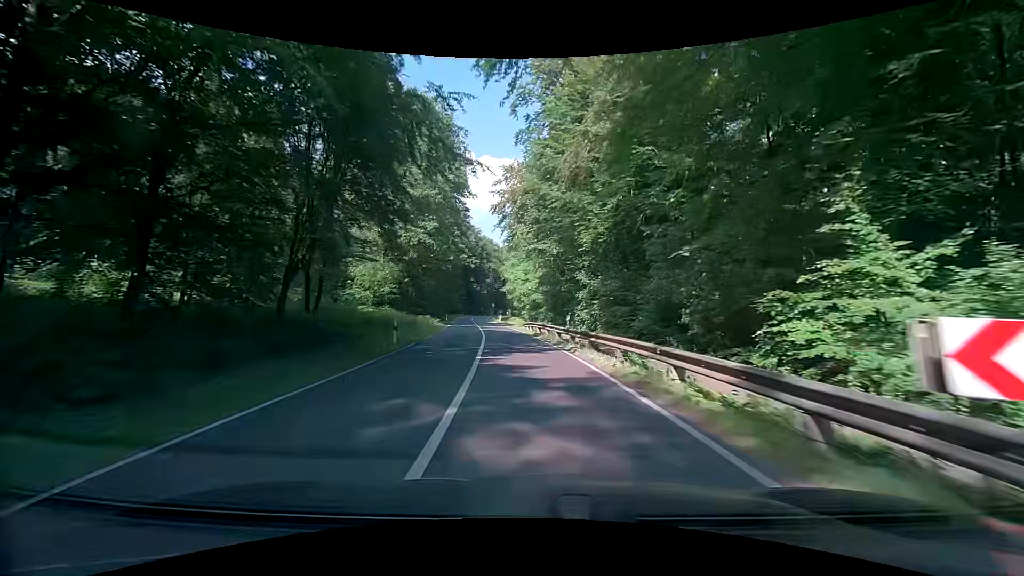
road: secondary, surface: asphalt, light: Day
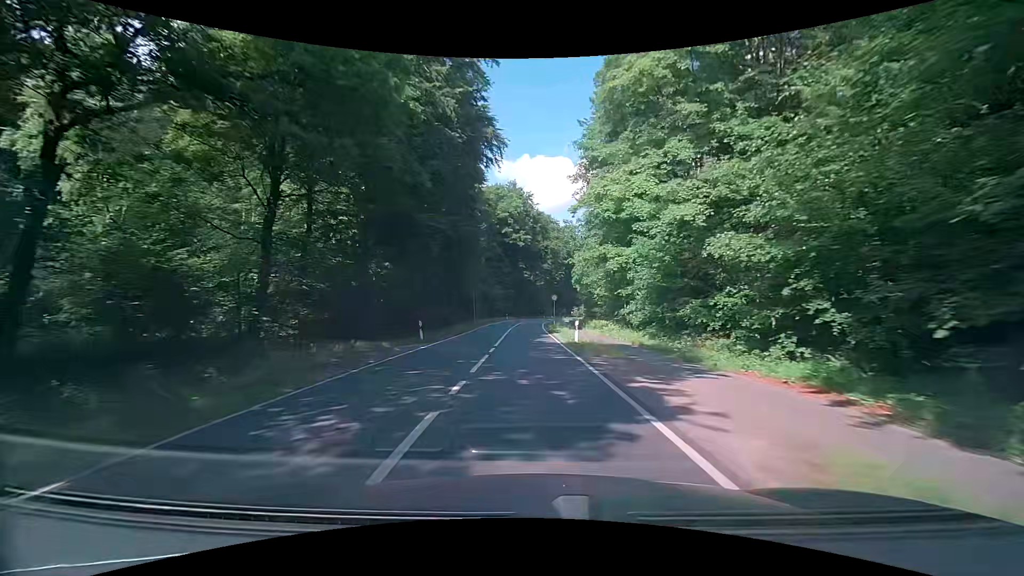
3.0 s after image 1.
(-3.8, +47.4) m; -7°
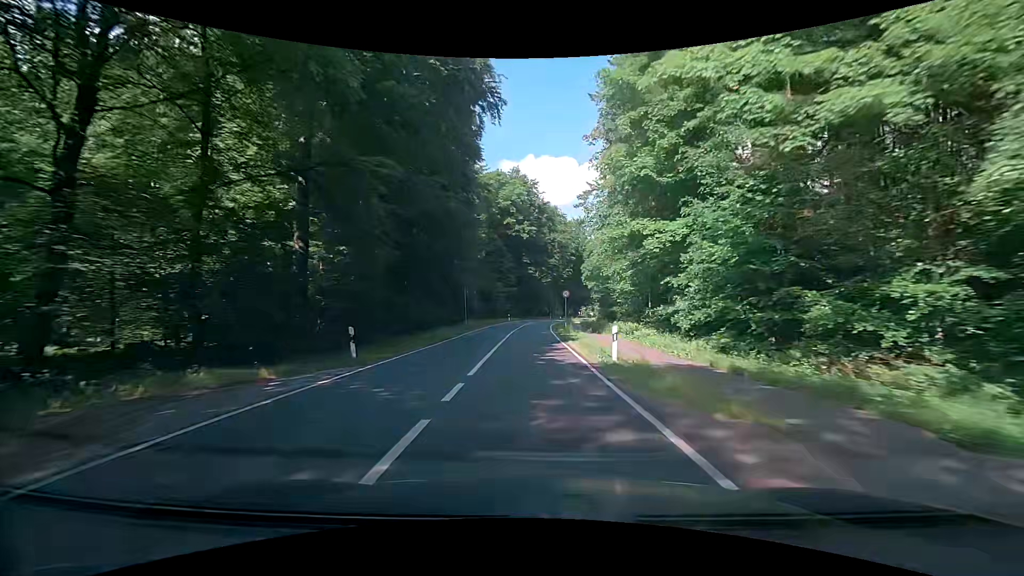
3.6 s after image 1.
(-0.1, +10.0) m; -1°
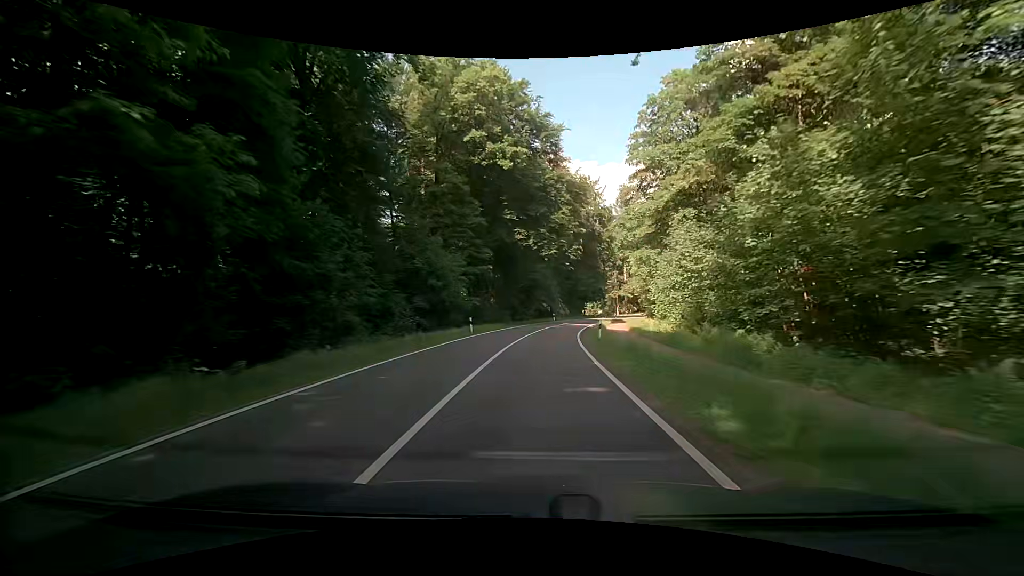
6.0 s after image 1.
(-0.1, +41.4) m; 0°
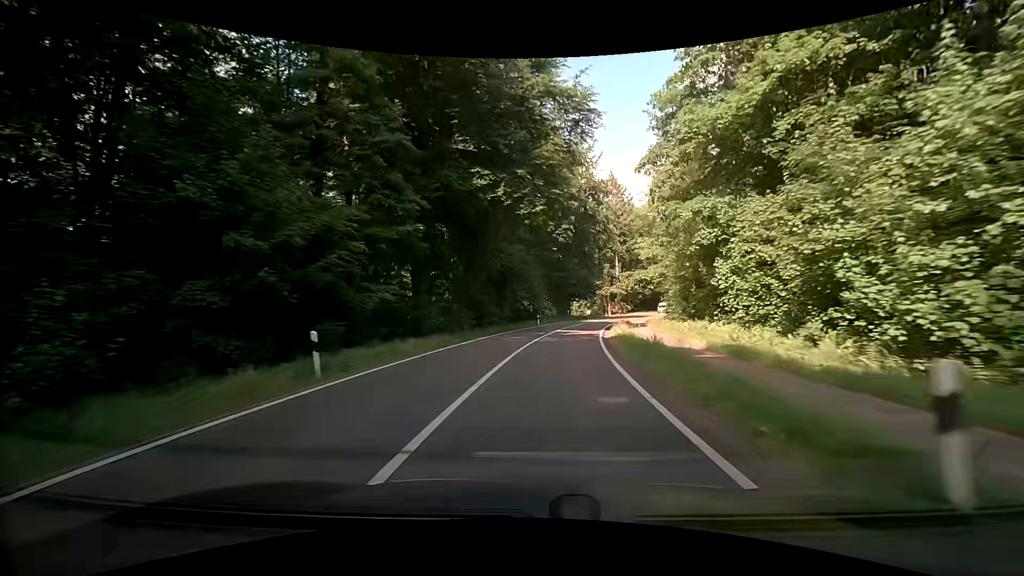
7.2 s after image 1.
(+0.3, +20.8) m; +2°
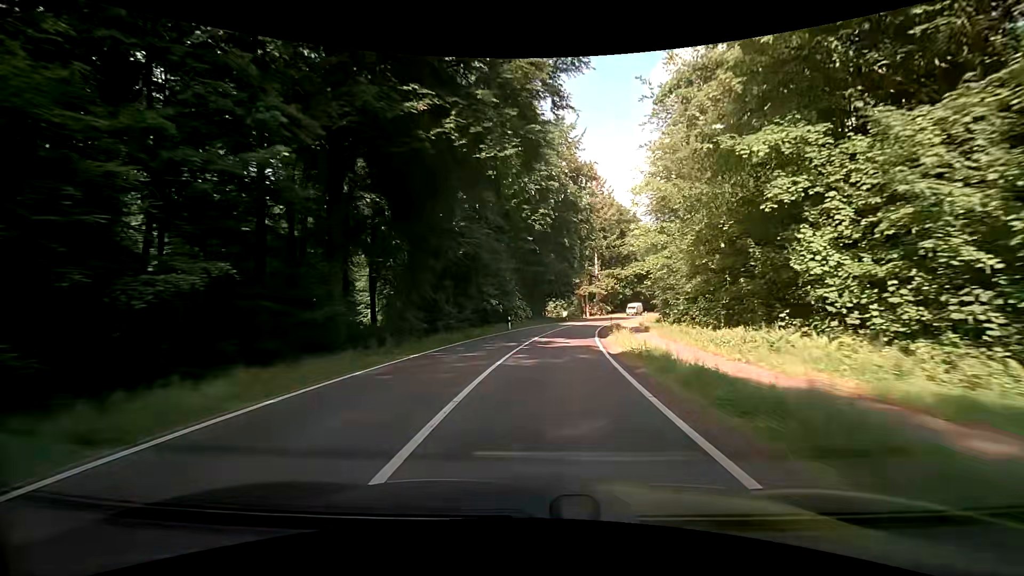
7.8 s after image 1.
(+0.2, +10.4) m; +3°
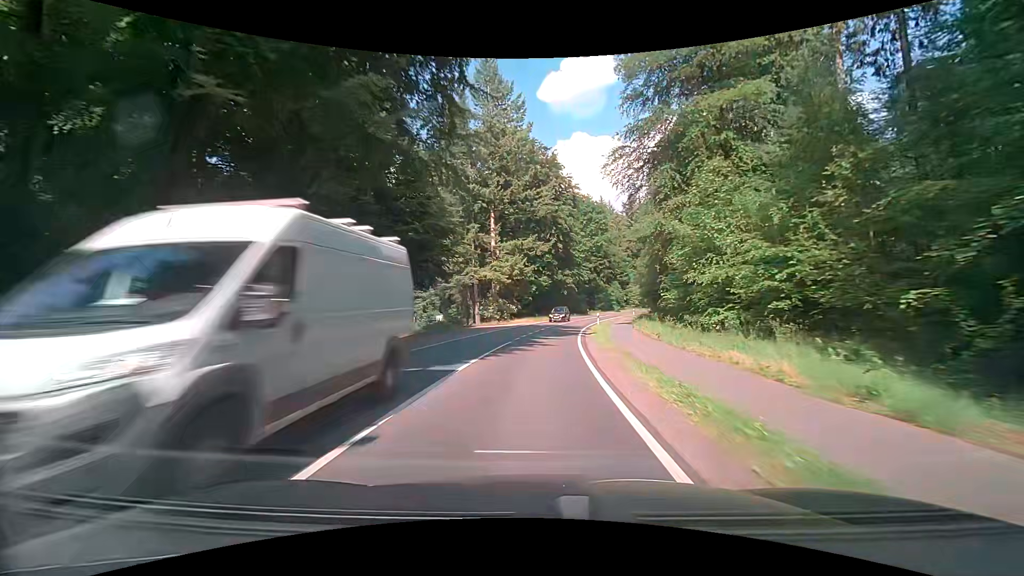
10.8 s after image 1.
(+6.5, +52.0) m; +12°
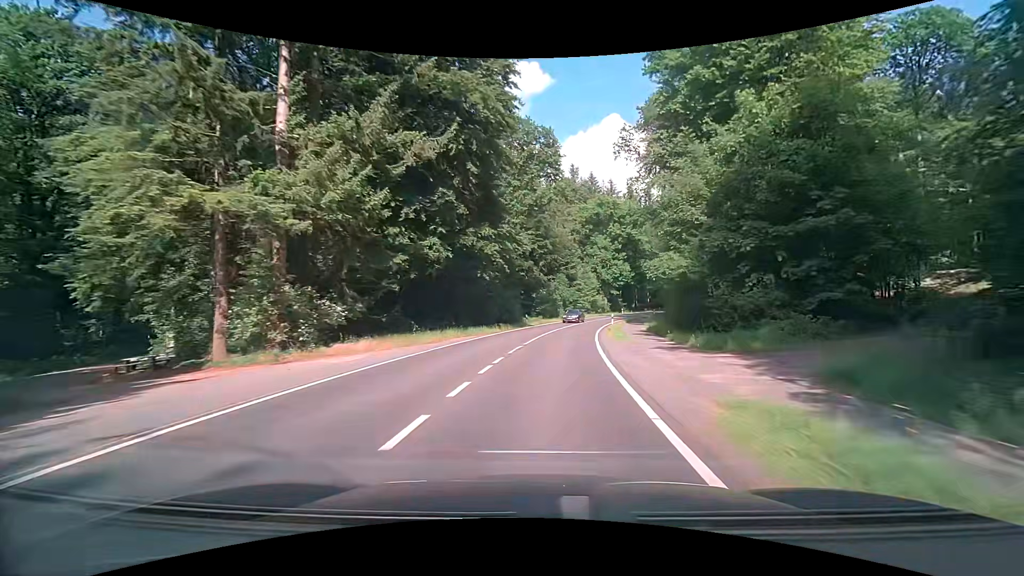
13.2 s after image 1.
(+3.5, +42.0) m; +10°
(0, +10) (+1, +20) (+2, +30) (+4, +40) (+6, +50) (+8, +59) (+10, +69) (+13, +79) (+17, +88) (+20, +97) m
